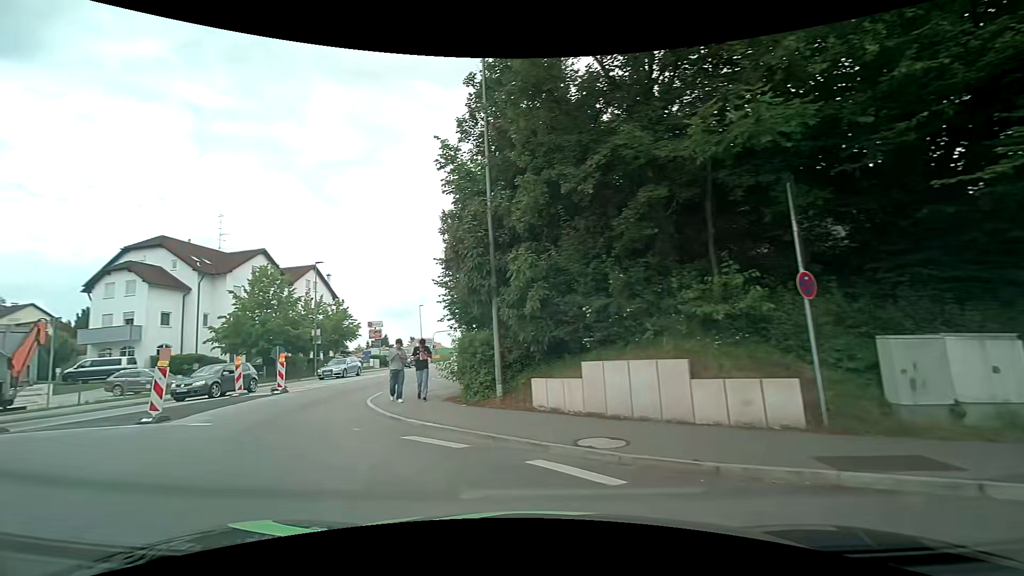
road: tertiary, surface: asphalt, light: Day
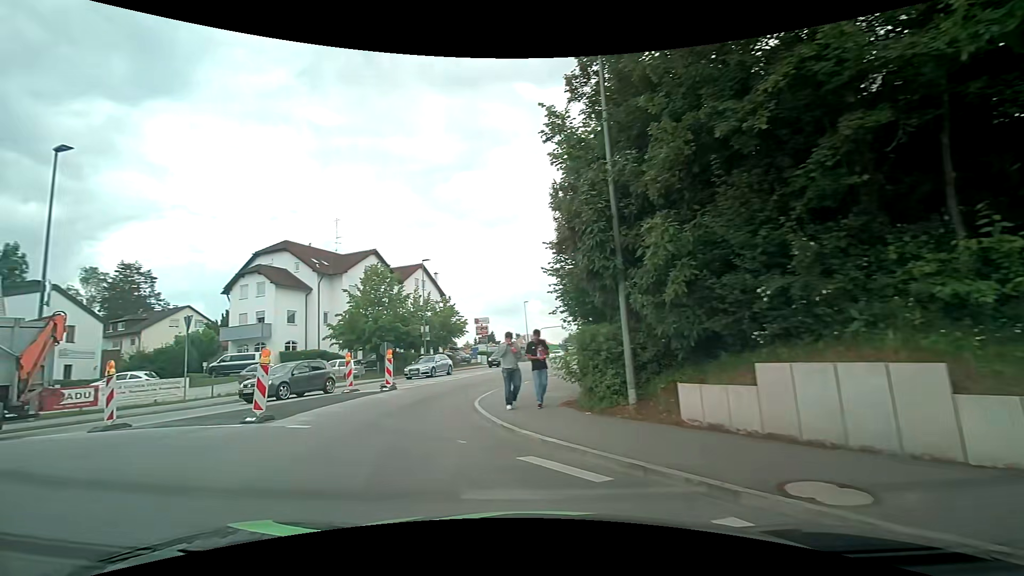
(-0.2, +2.0) m; -11°
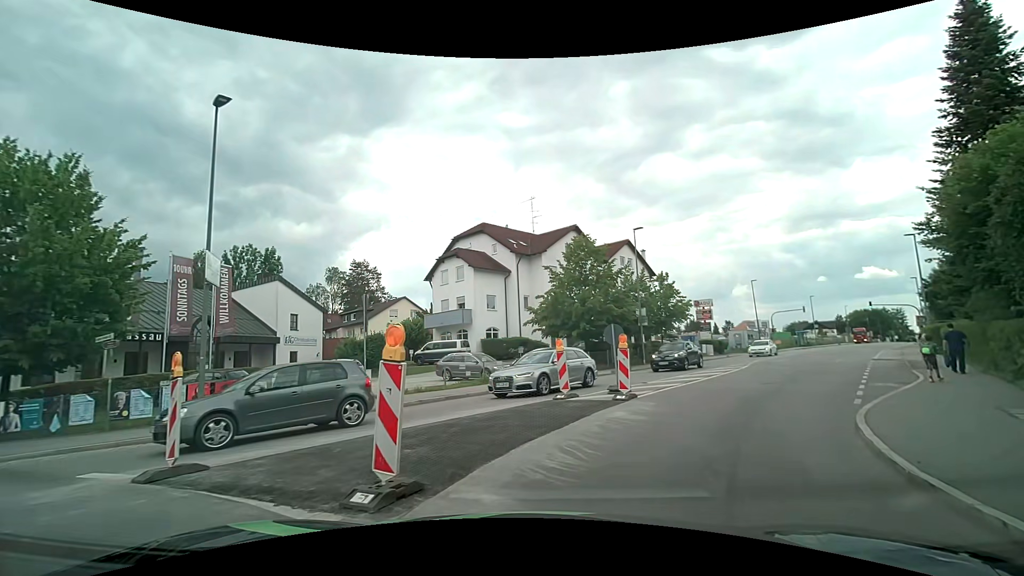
(-2.6, +7.3) m; -25°
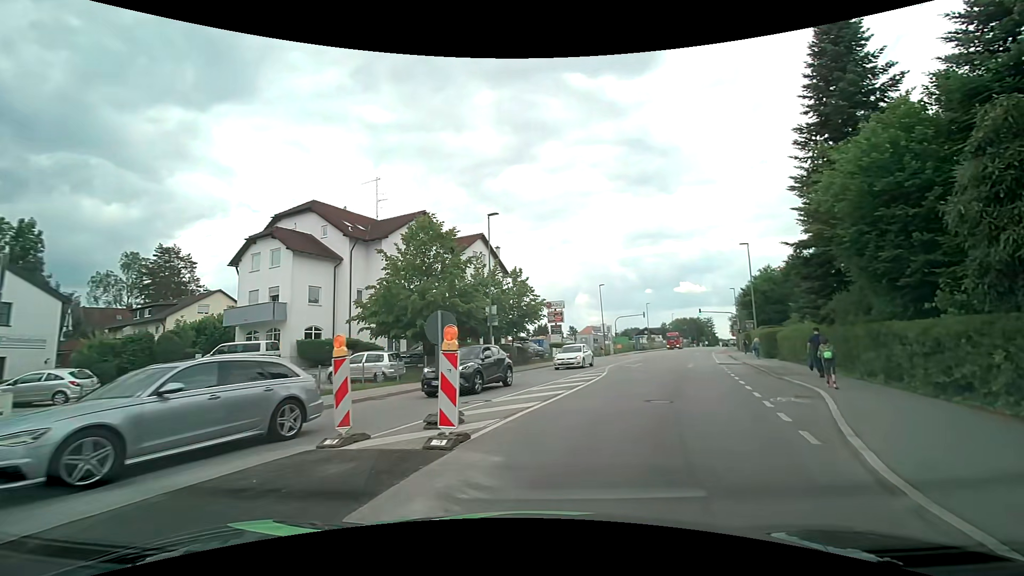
(+0.8, +6.2) m; +16°
(+2, +10) (+6, +19) (+9, +28) (+13, +38) (+16, +47) (+20, +57) (+23, +66) (+27, +75) (+31, +84) (+35, +93) m
